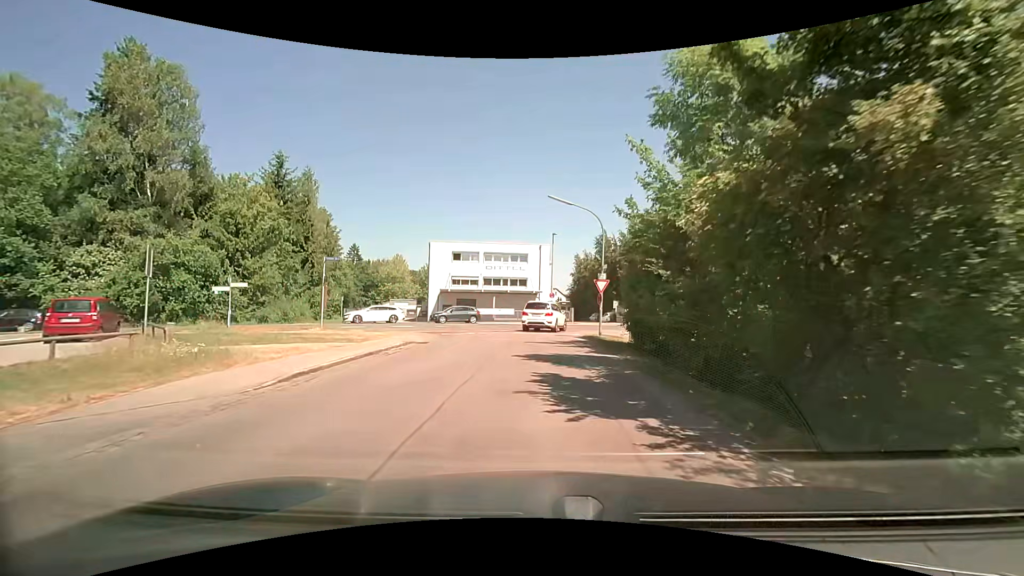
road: residential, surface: asphalt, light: Day
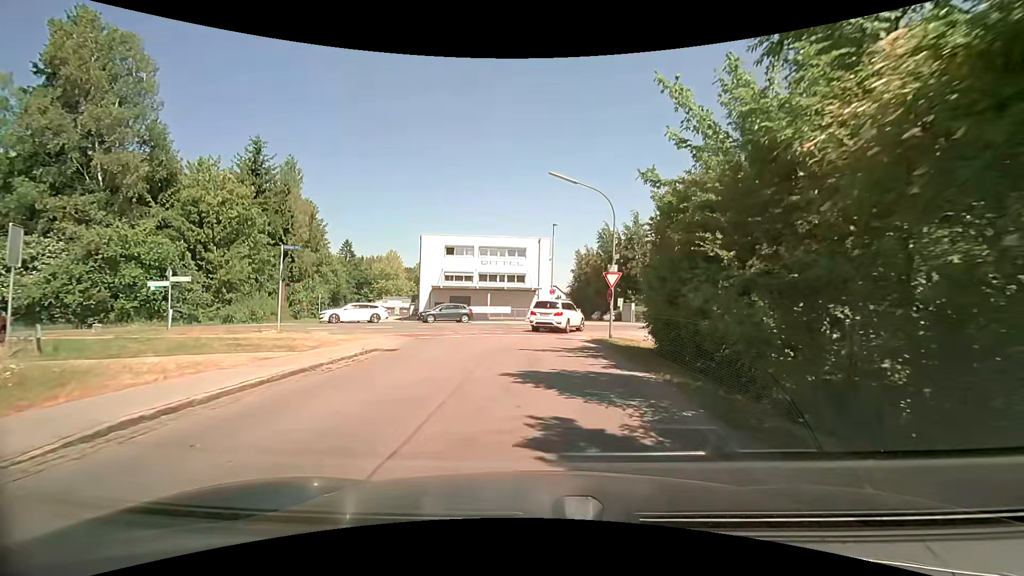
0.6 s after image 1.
(0.0, +4.2) m; 0°
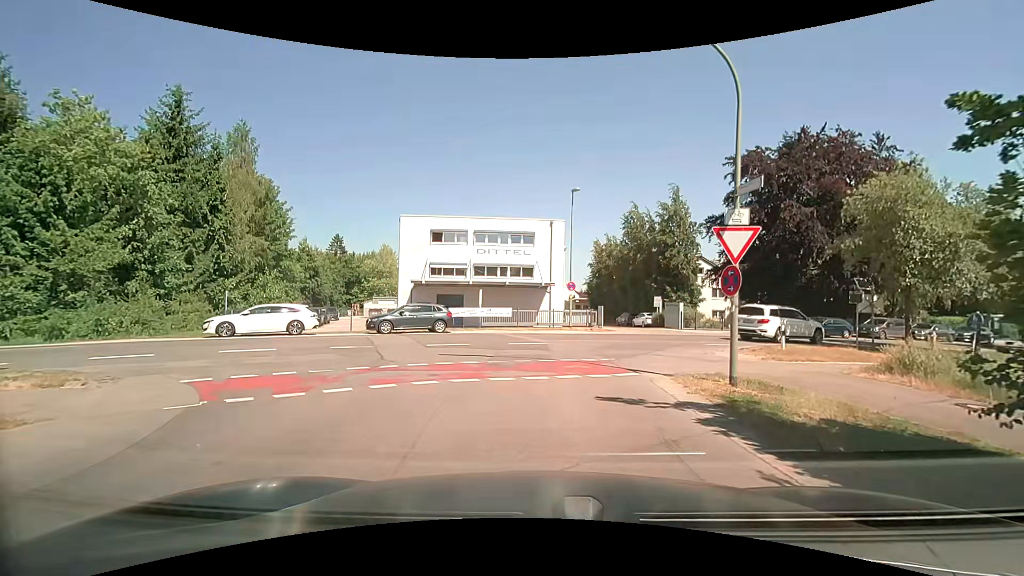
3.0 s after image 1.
(0.0, +13.0) m; 0°
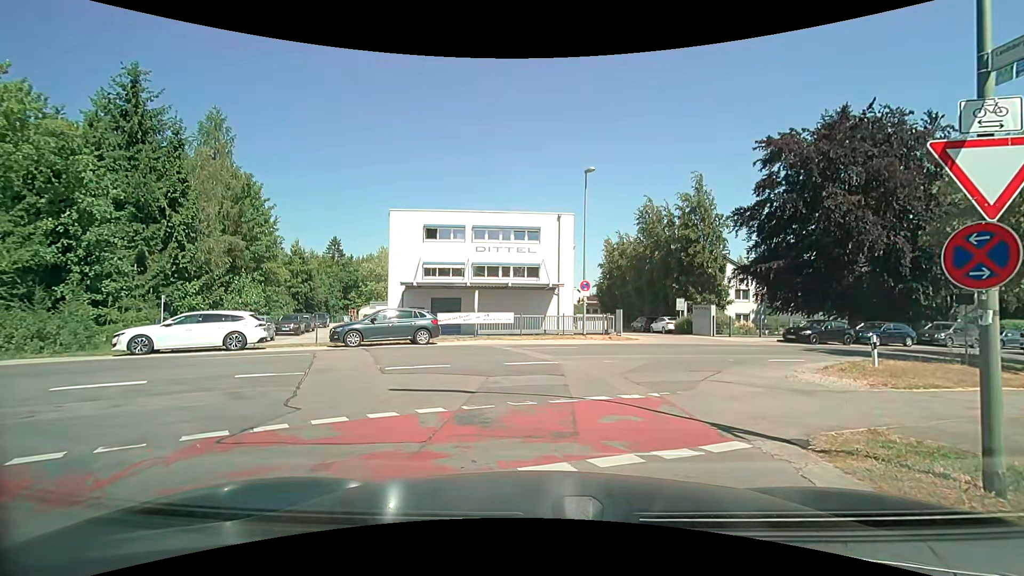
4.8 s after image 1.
(-0.1, +4.9) m; -1°
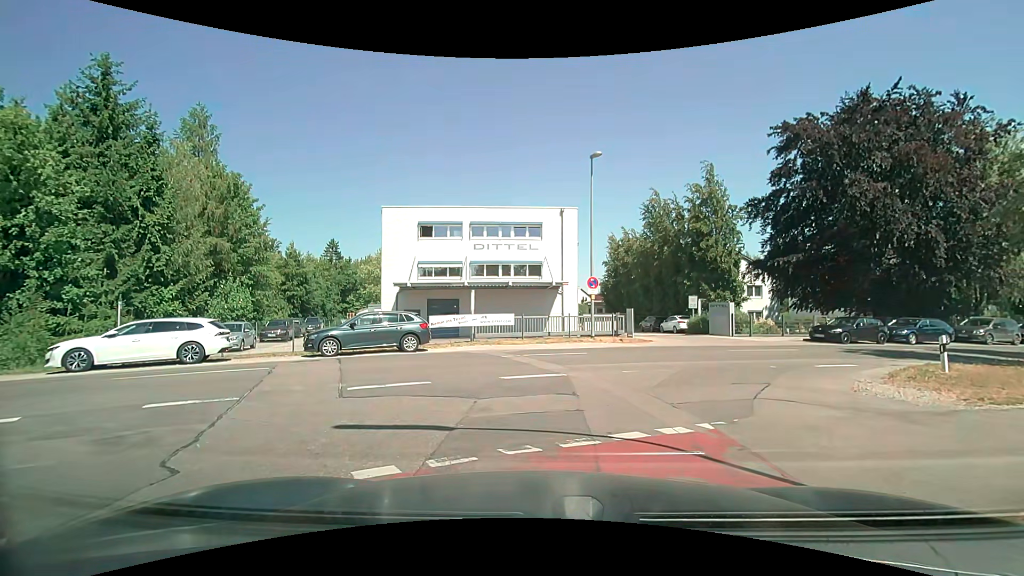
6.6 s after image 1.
(0.0, +2.5) m; 0°
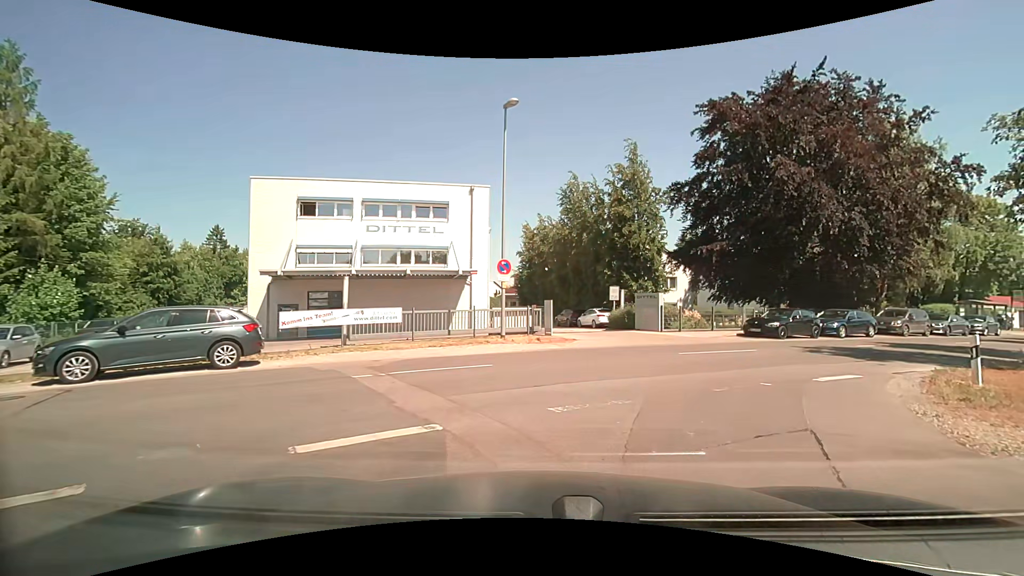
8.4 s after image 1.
(+0.3, +5.6) m; +8°
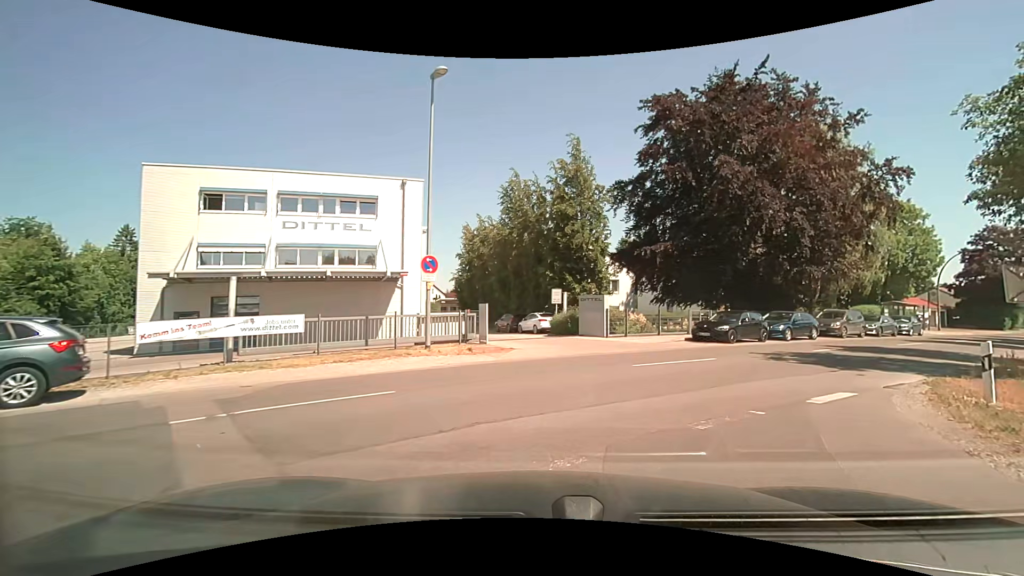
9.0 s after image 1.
(+0.2, +2.7) m; +8°
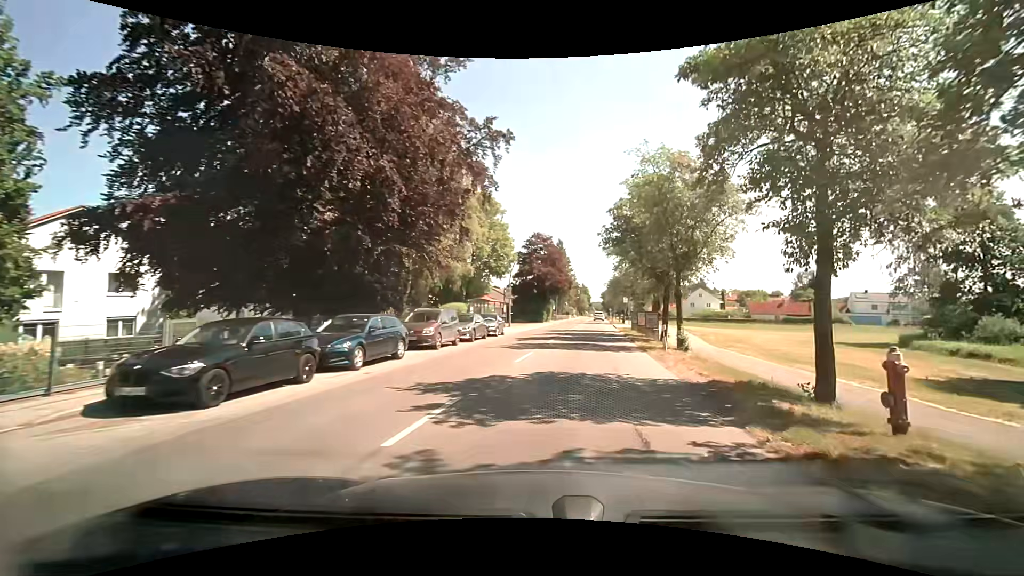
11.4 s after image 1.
(+5.4, +13.5) m; +42°
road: tertiary
(+1, +10) (+2, +20) (+3, +30) (+5, +40) (+6, +50) (+7, +60) (+9, +69) (+10, +79) (+12, +89) (+13, +99) m
